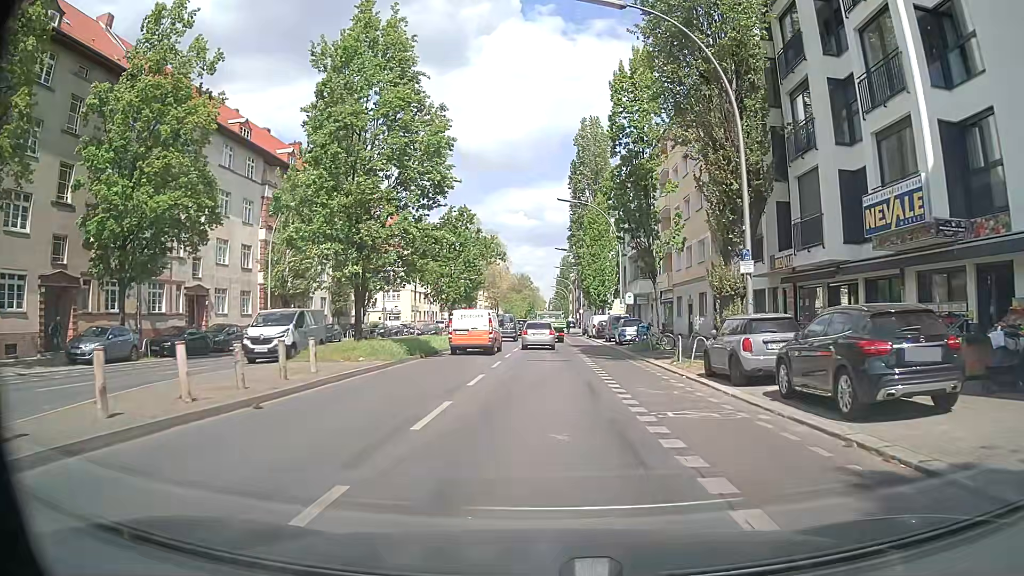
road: secondary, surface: asphalt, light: Day
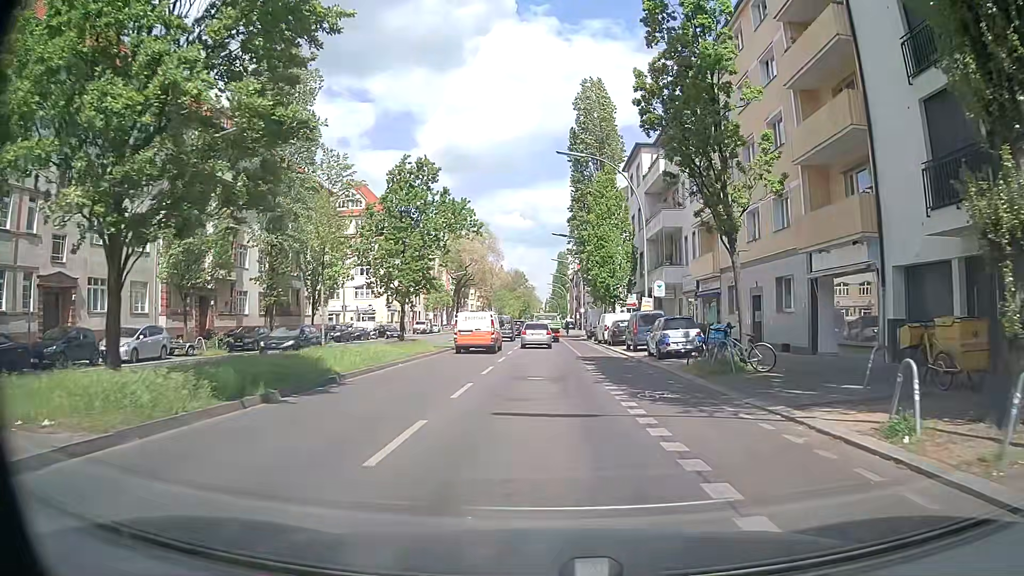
(0.0, +14.2) m; +1°
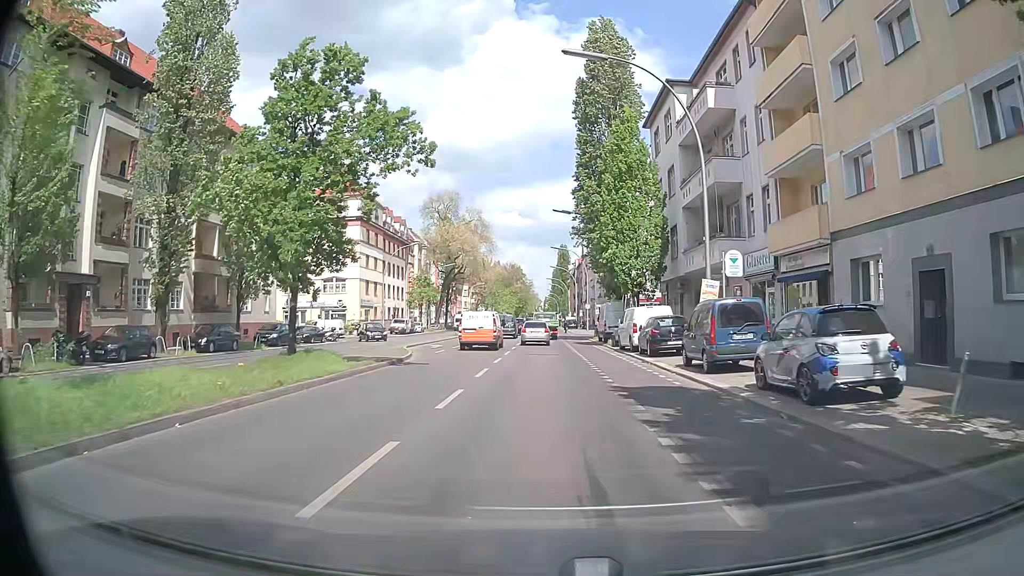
(-0.3, +13.8) m; -1°
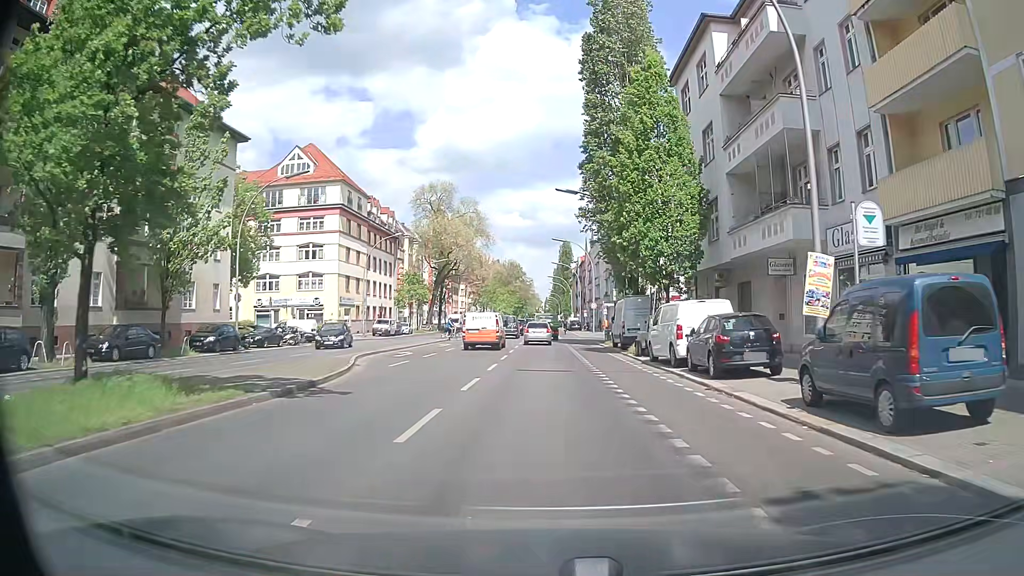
(-0.1, +9.1) m; -1°
